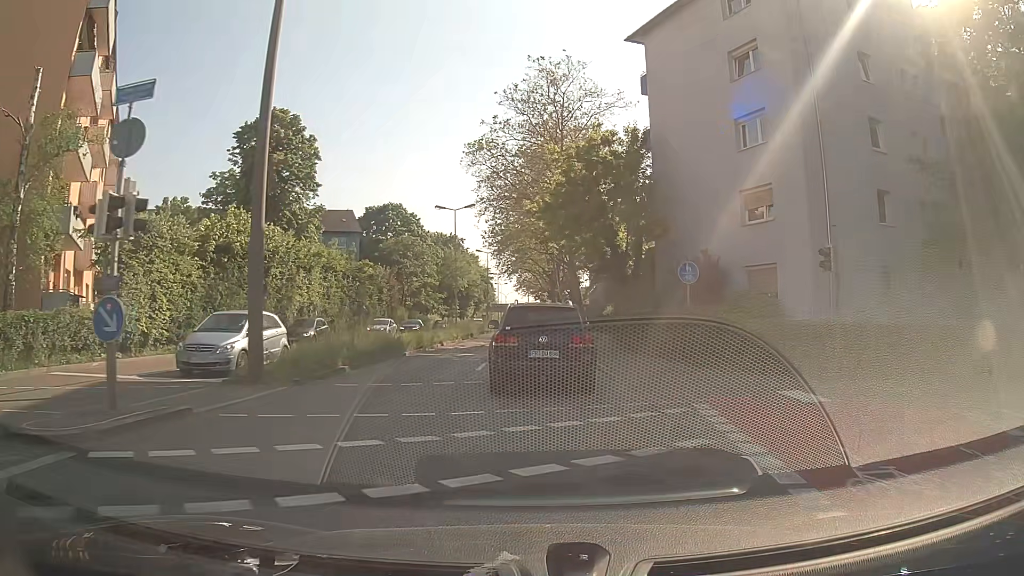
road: secondary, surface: asphalt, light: Day
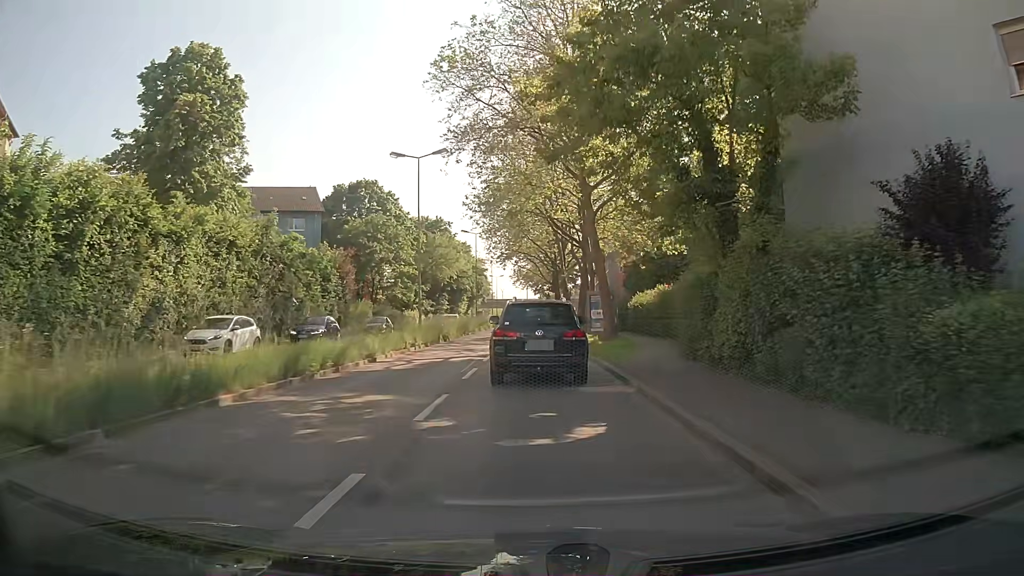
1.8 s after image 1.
(0.0, +15.8) m; +1°
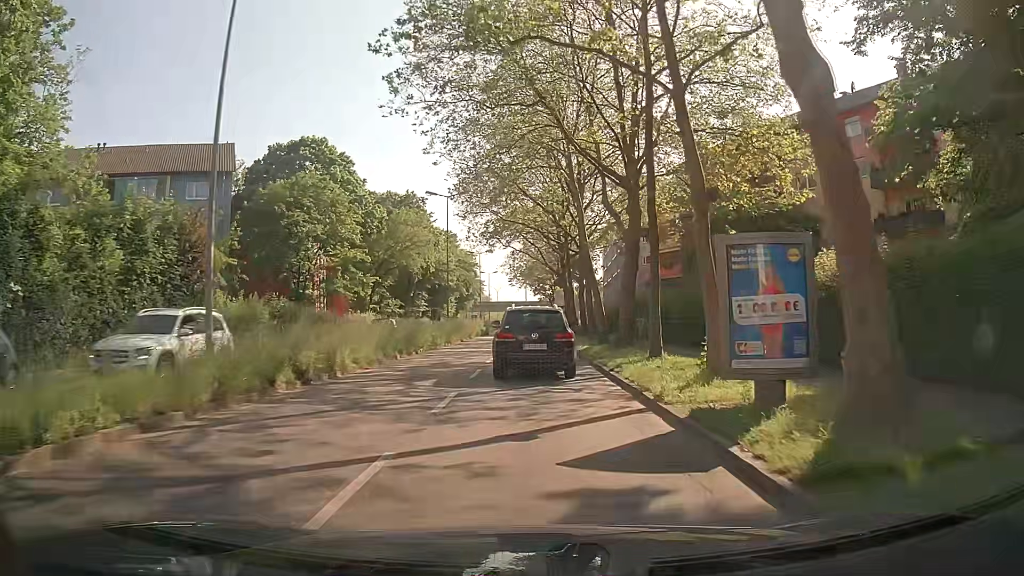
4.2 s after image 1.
(-0.6, +22.9) m; -1°
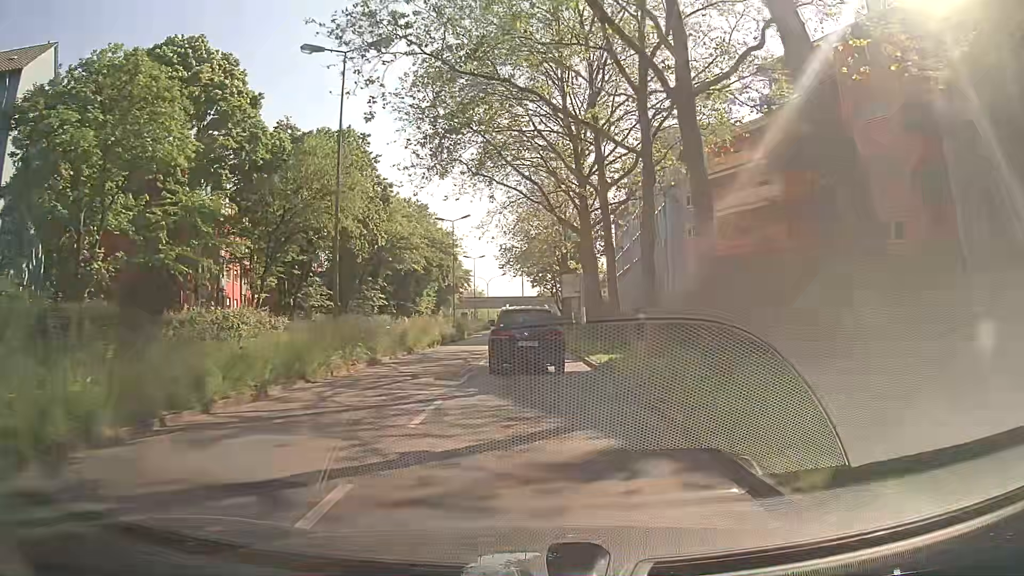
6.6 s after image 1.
(-0.1, +25.6) m; 0°
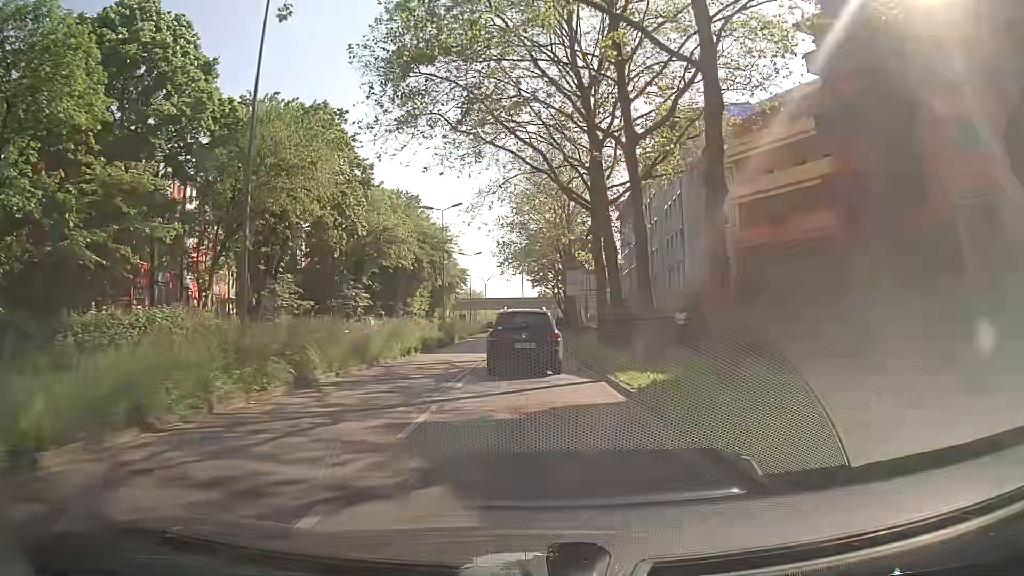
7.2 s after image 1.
(0.0, +6.6) m; -1°
(0, +10) (0, +20) (0, +30) (0, +40) (0, +50) (+1, +60) (+1, +70) (+1, +80) (+1, +90) (+1, +100) m
